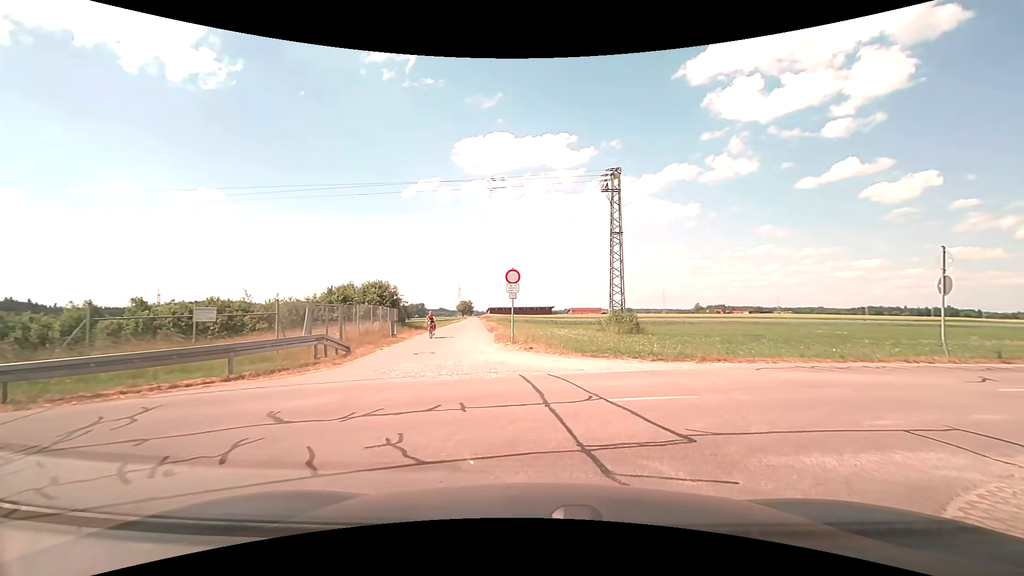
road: residential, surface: asphalt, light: Day
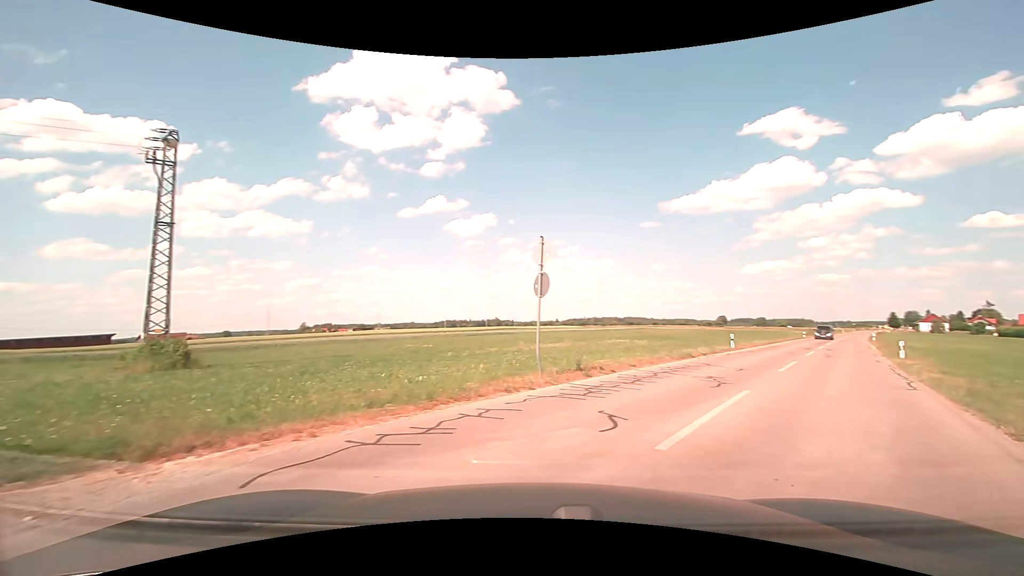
(+2.5, +7.2) m; +43°
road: tertiary
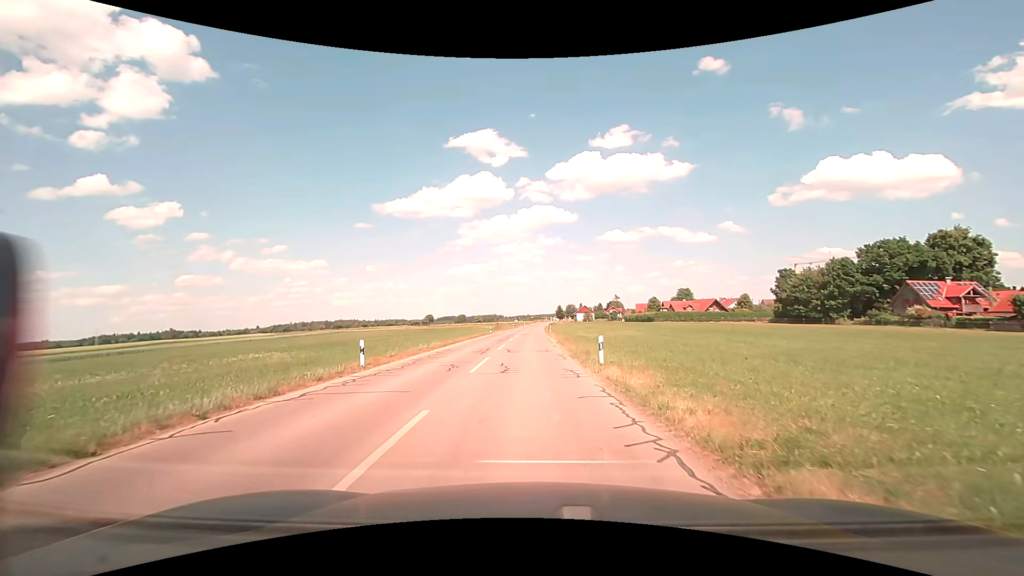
(+7.0, +13.9) m; +32°
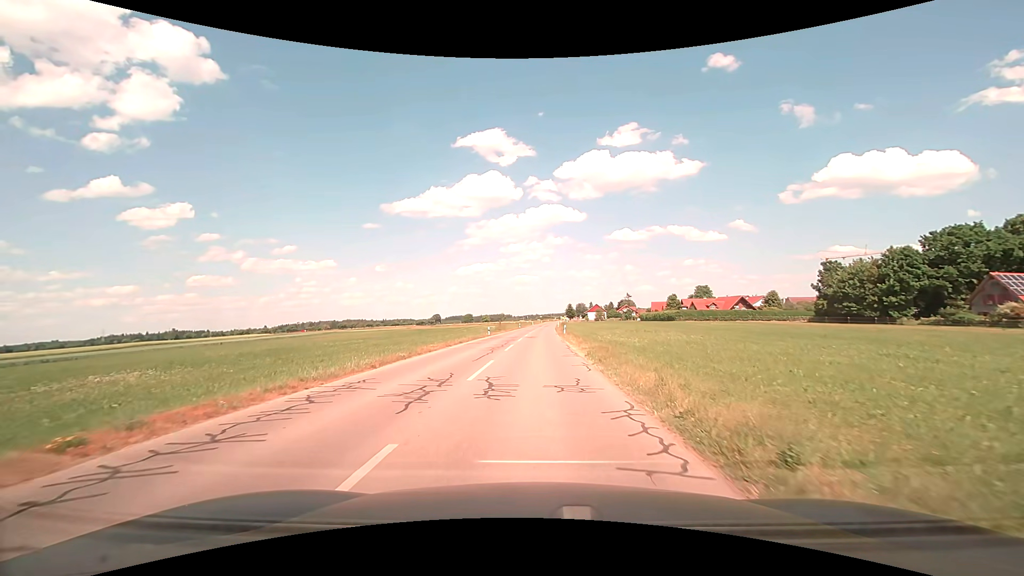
(-0.2, +14.6) m; -1°
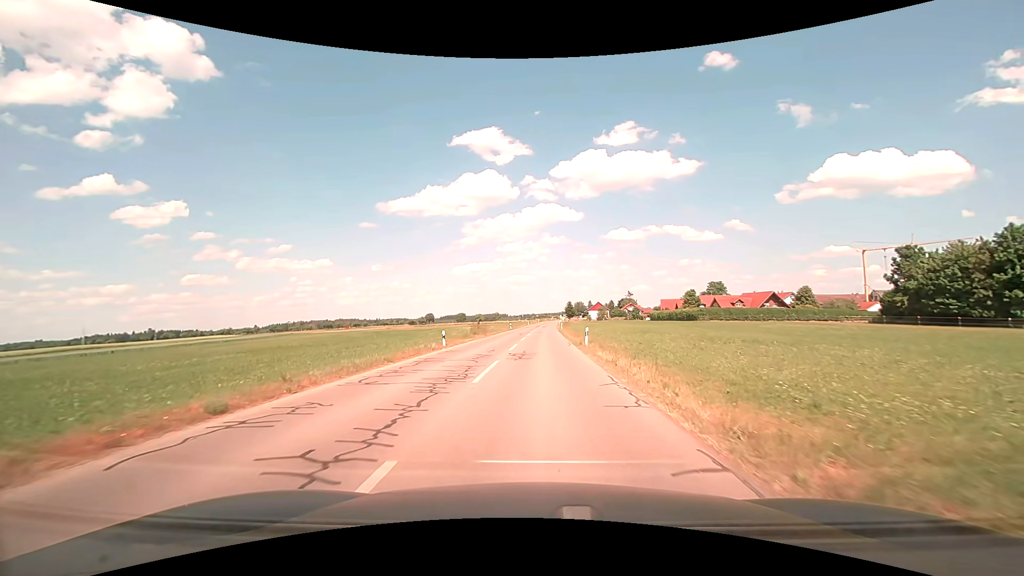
(-0.1, +24.9) m; 0°
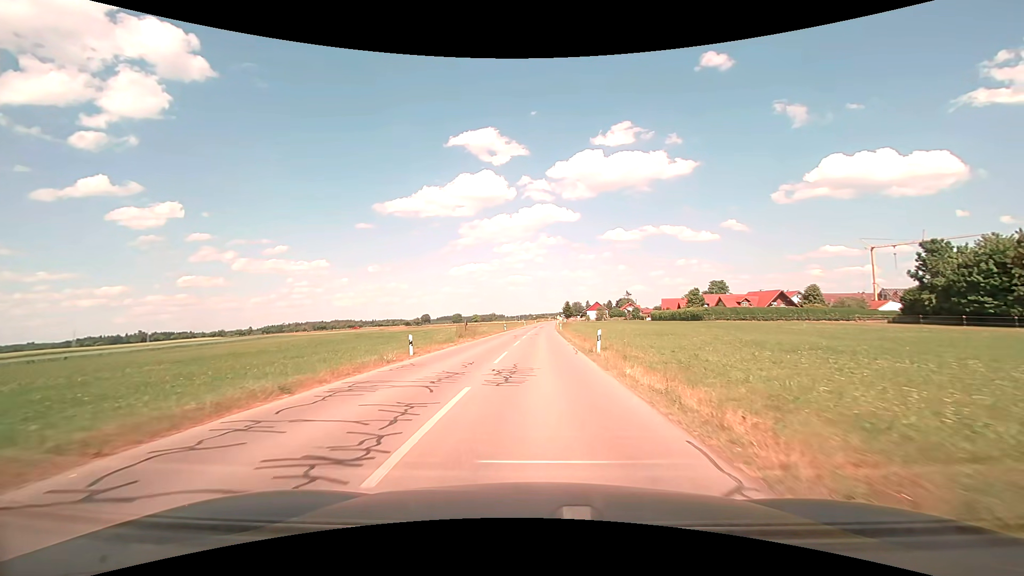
(0.0, +6.8) m; 0°
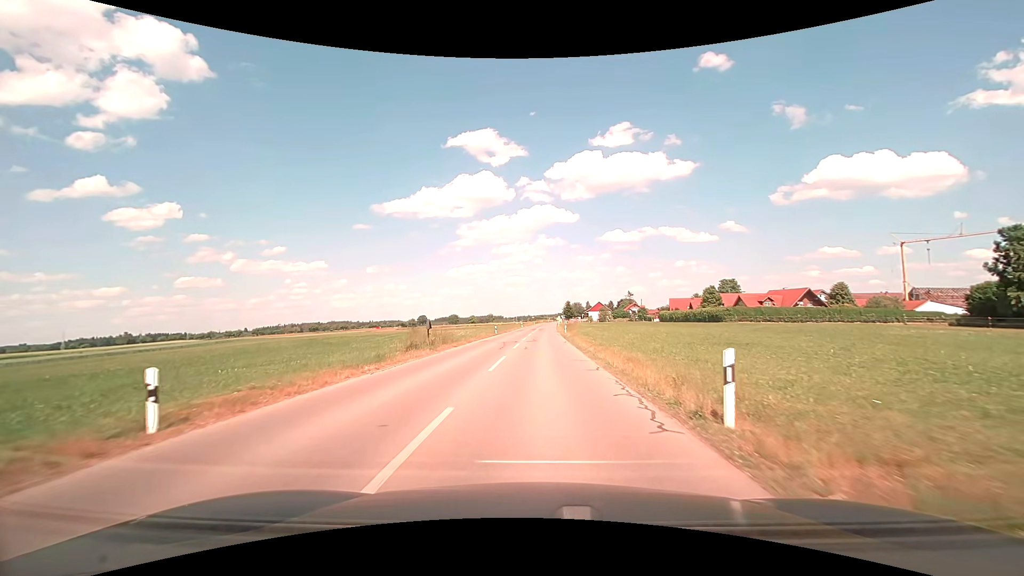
(0.0, +14.4) m; 0°
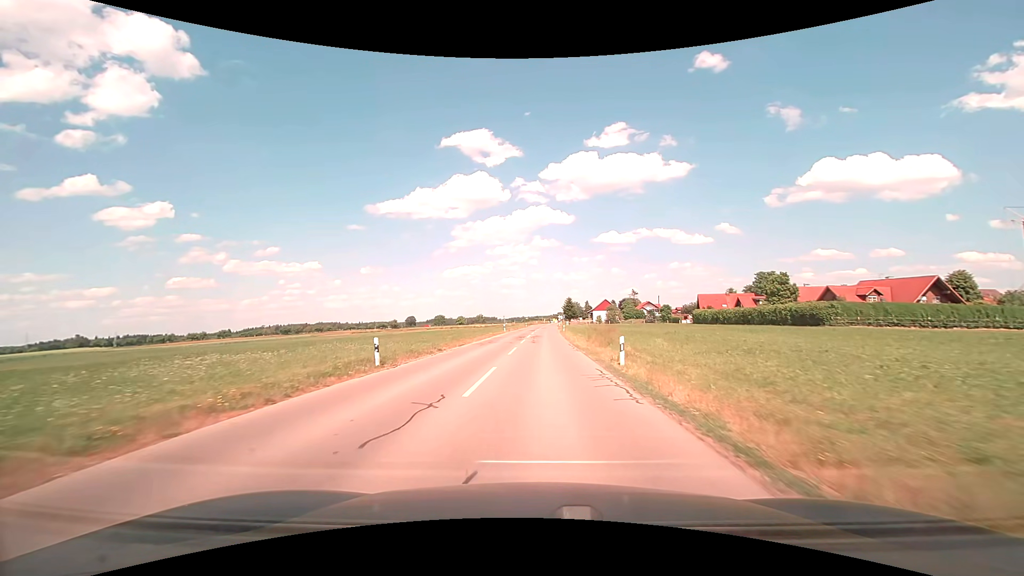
(+0.5, +41.0) m; +1°
(0, +10) (0, +20) (0, +30) (0, +40) (+1, +50) (+1, +60) (+1, +70) (+1, +80) (+2, +90) (+2, +100) m
